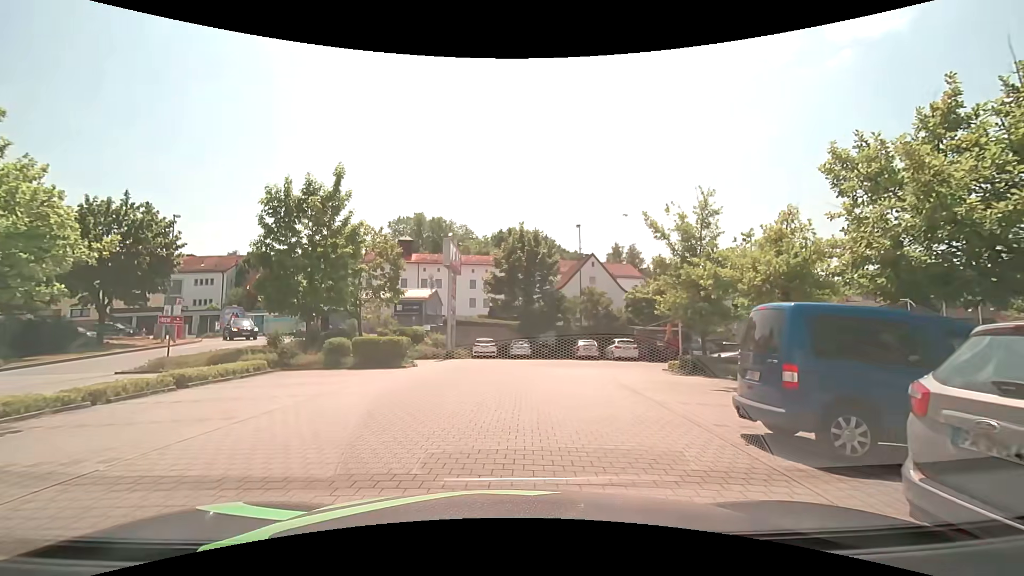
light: Day
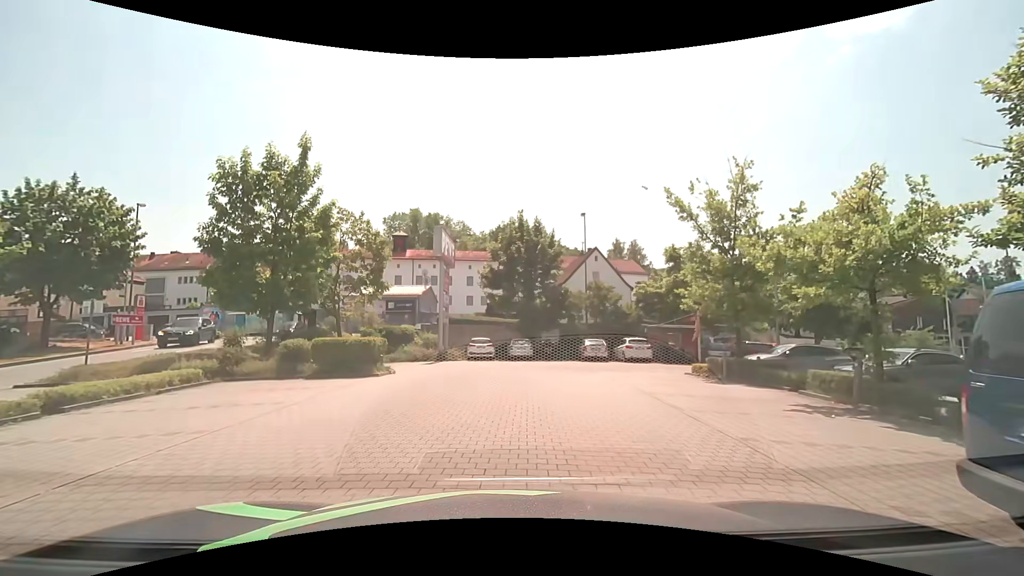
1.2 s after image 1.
(0.0, +3.7) m; +1°
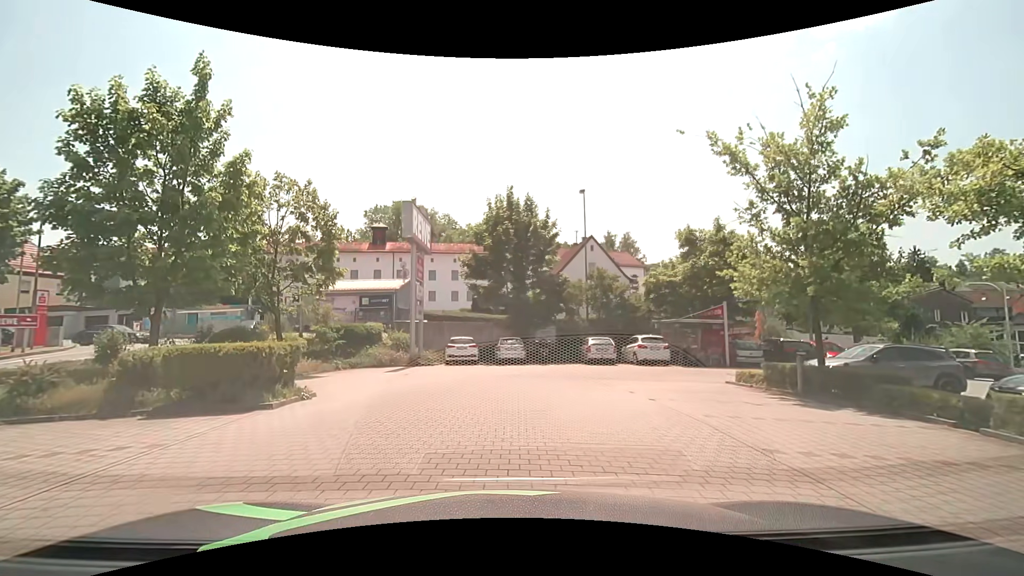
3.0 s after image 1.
(0.0, +5.7) m; +1°
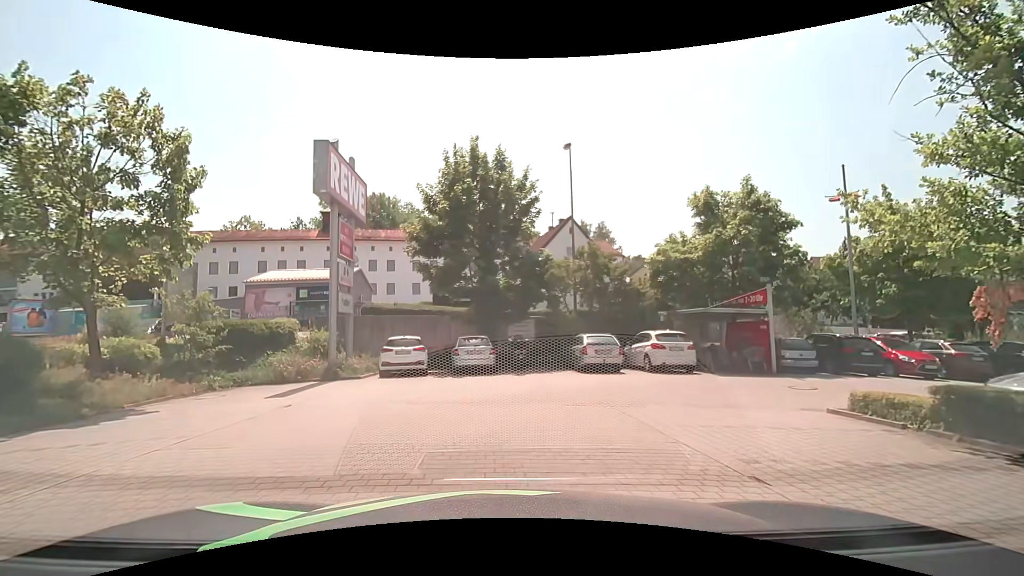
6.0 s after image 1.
(+0.2, +7.6) m; +4°
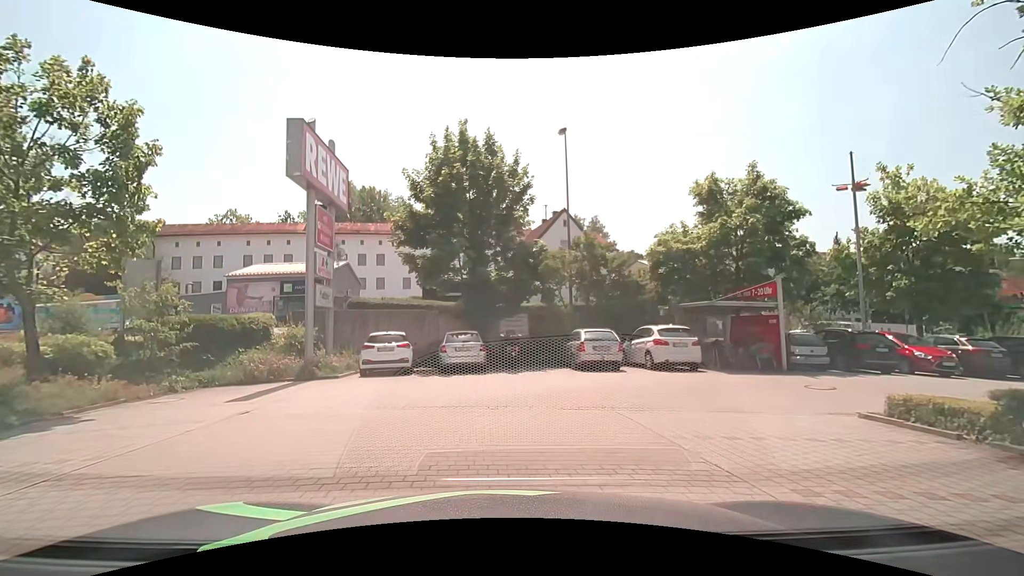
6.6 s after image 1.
(0.0, +1.4) m; 0°
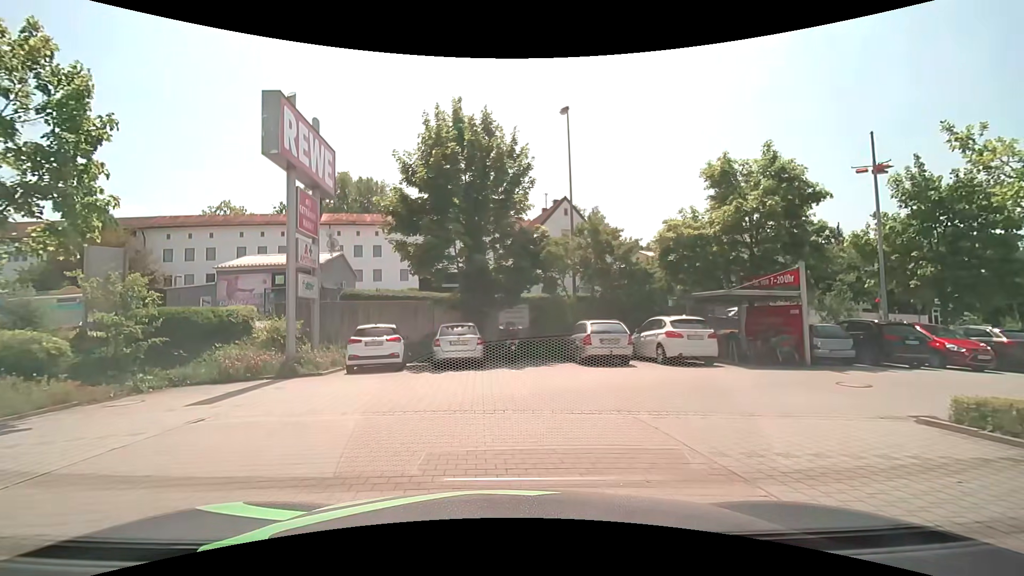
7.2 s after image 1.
(0.0, +1.4) m; 0°
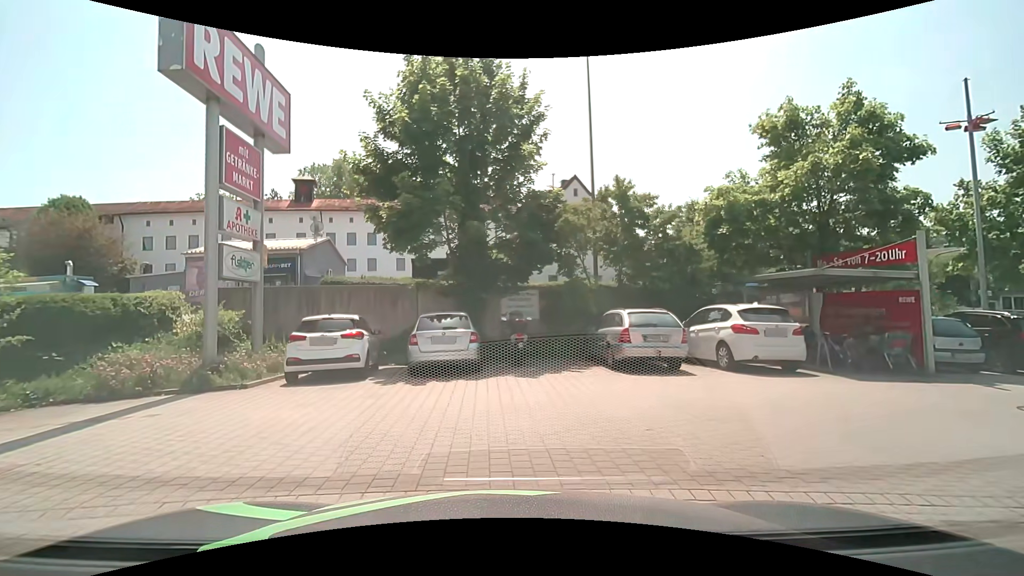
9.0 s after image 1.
(0.0, +4.5) m; -1°
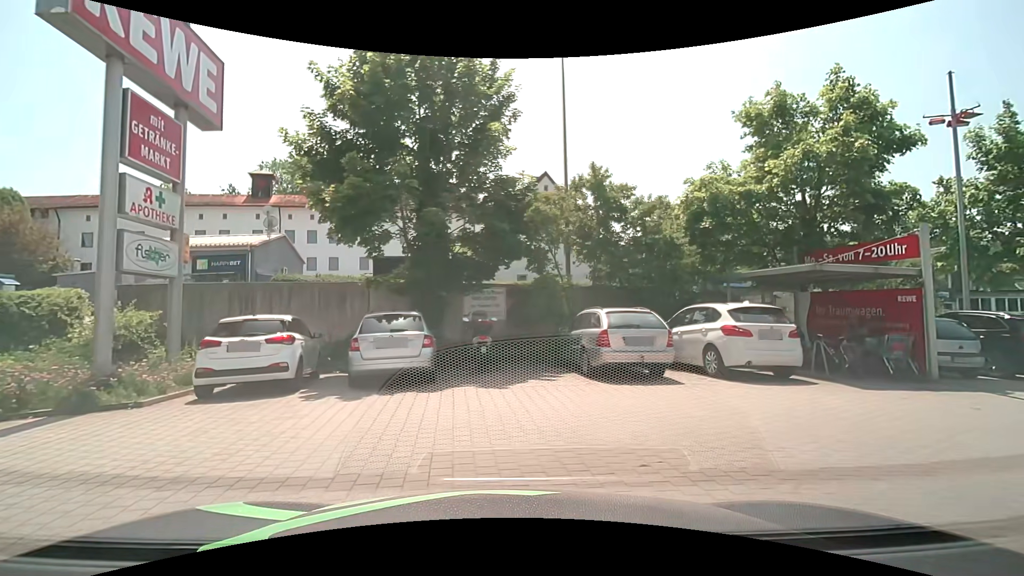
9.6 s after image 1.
(+0.1, +1.6) m; +4°
